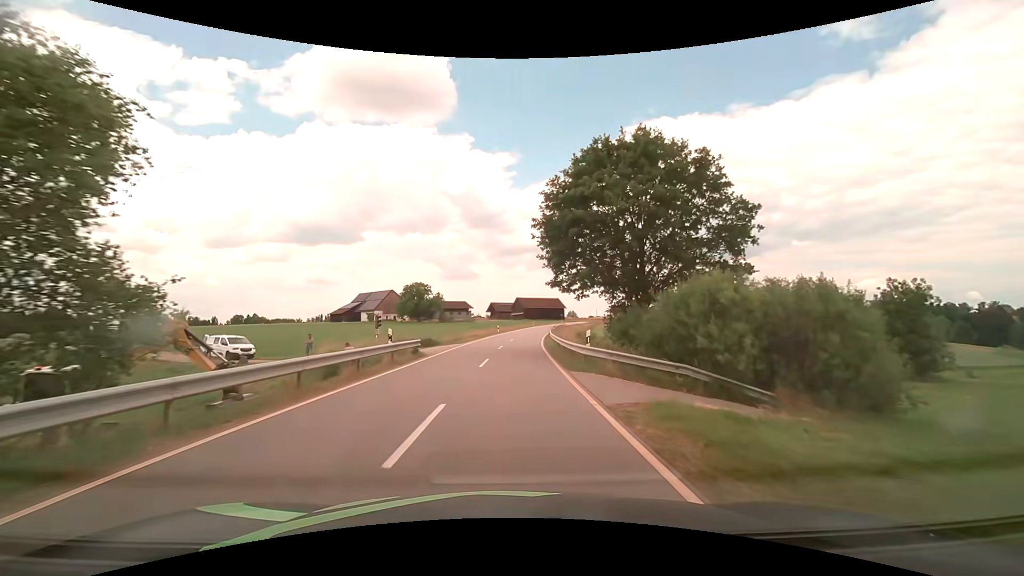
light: Day
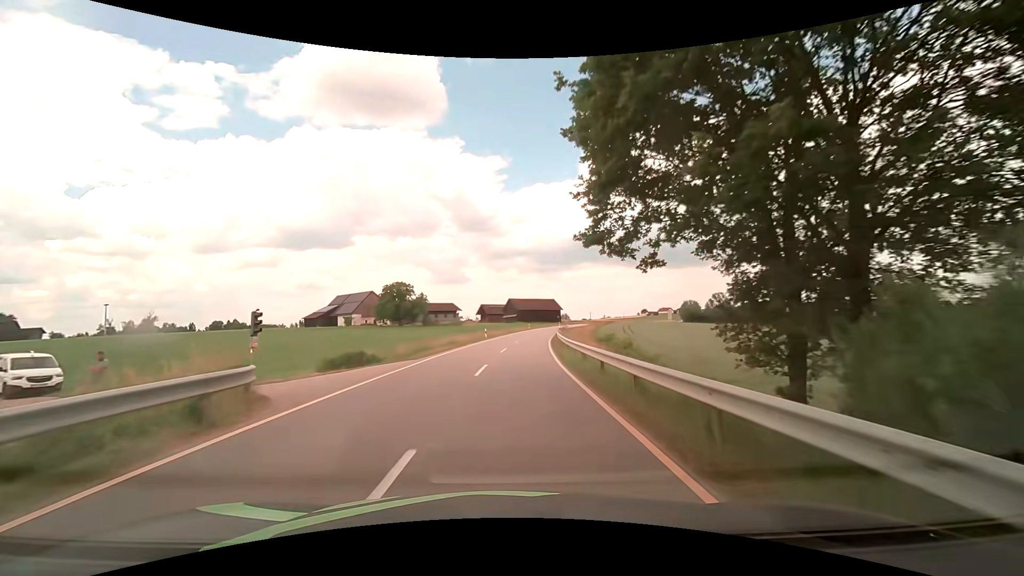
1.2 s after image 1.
(+0.1, +15.5) m; +1°
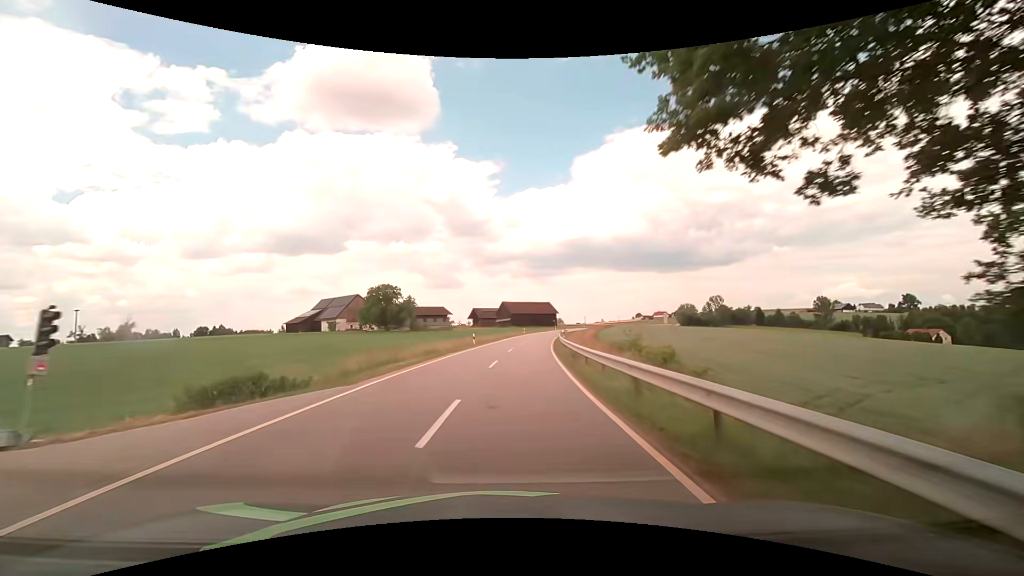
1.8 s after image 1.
(+0.1, +8.1) m; +1°
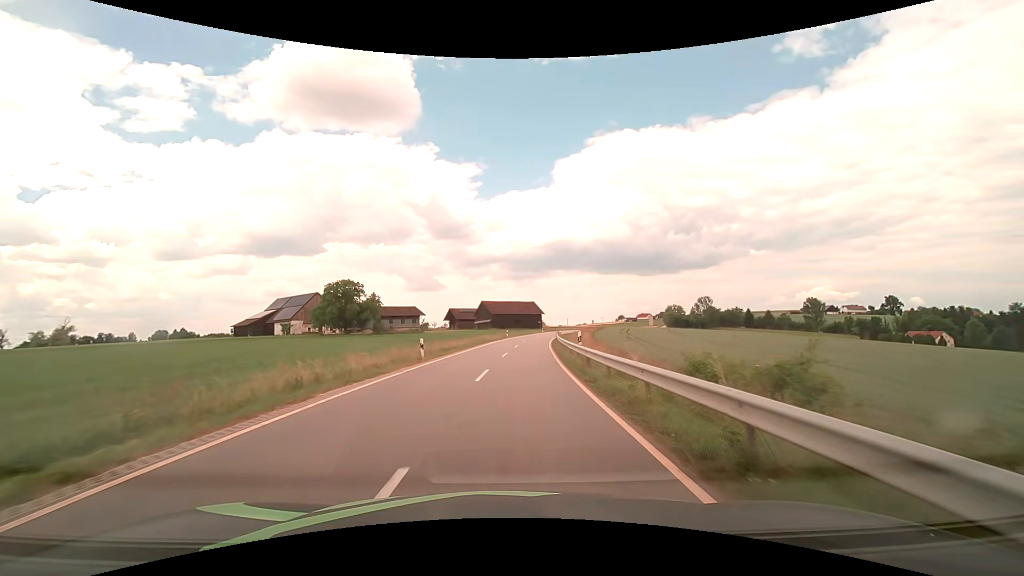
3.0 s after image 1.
(+0.4, +17.1) m; +2°
